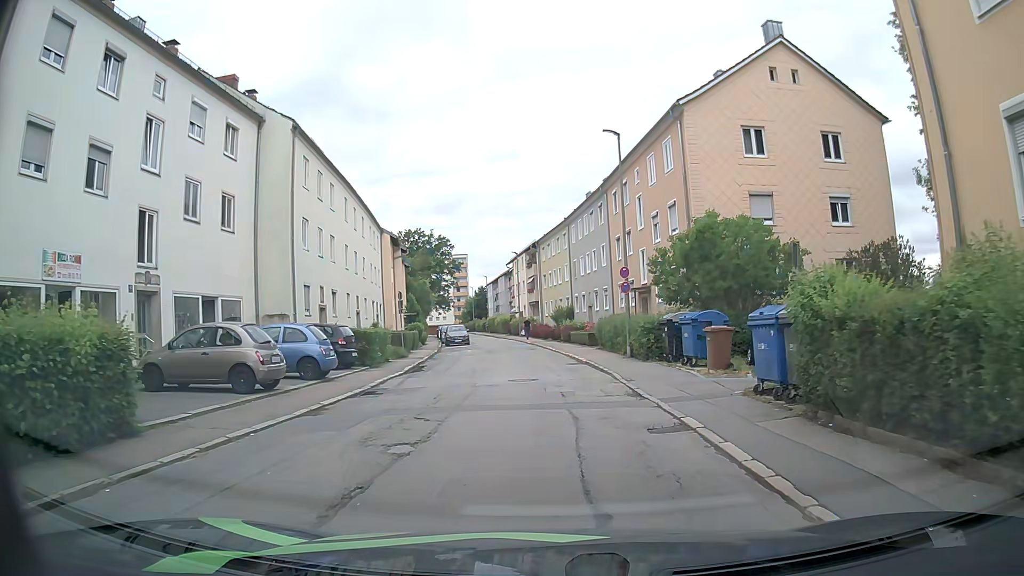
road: residential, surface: asphalt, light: Day
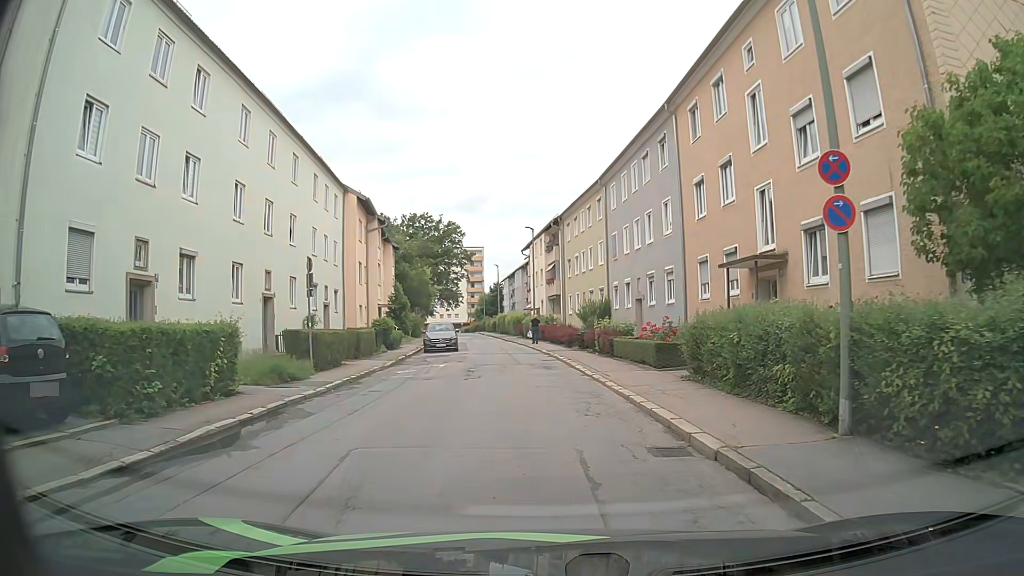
(-0.3, +16.1) m; -3°
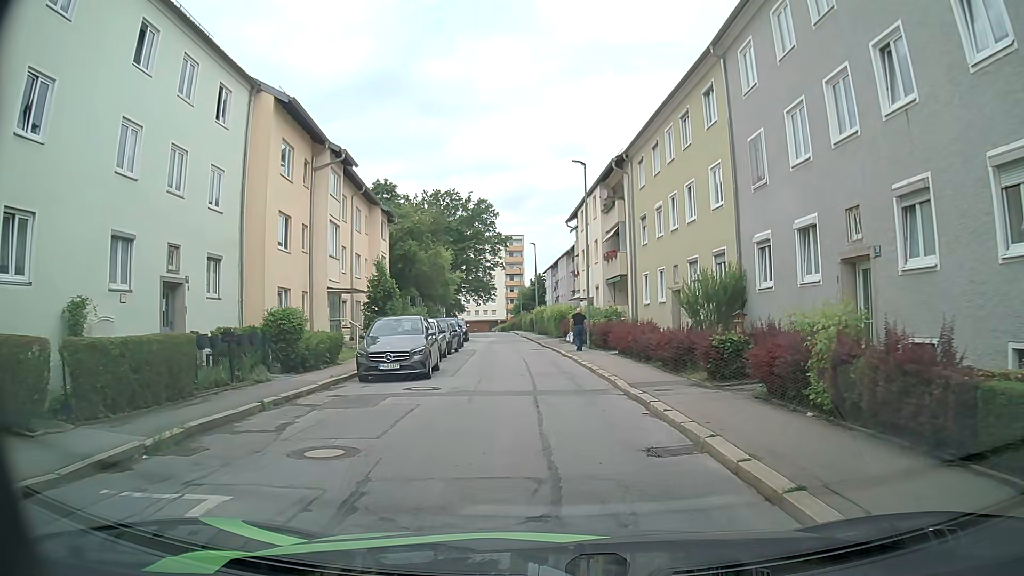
(-0.3, +18.9) m; -2°
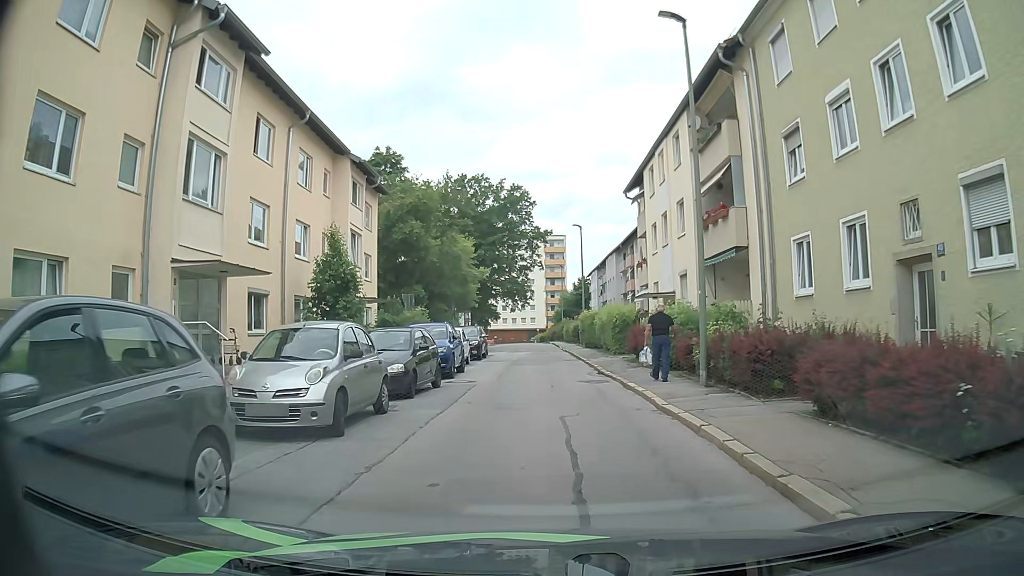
(-0.6, +15.0) m; -5°
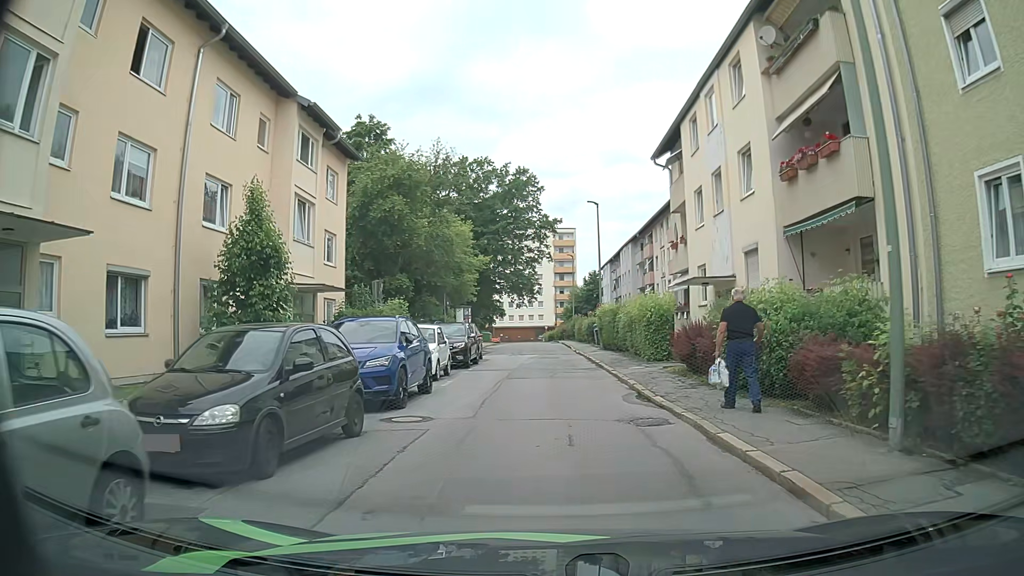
(0.0, +7.6) m; +1°
(0, +10) (-1, +20) (-1, +30) (-1, +40) (-1, +50) (-2, +60) (-2, +70) (-3, +80) (-3, +90) (-4, +100) m
